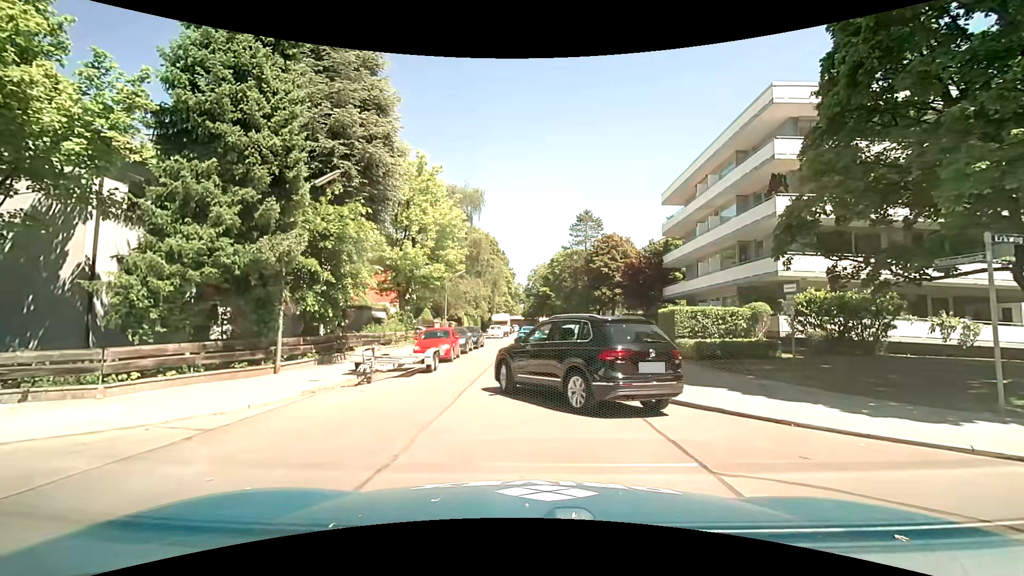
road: residential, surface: asphalt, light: Day
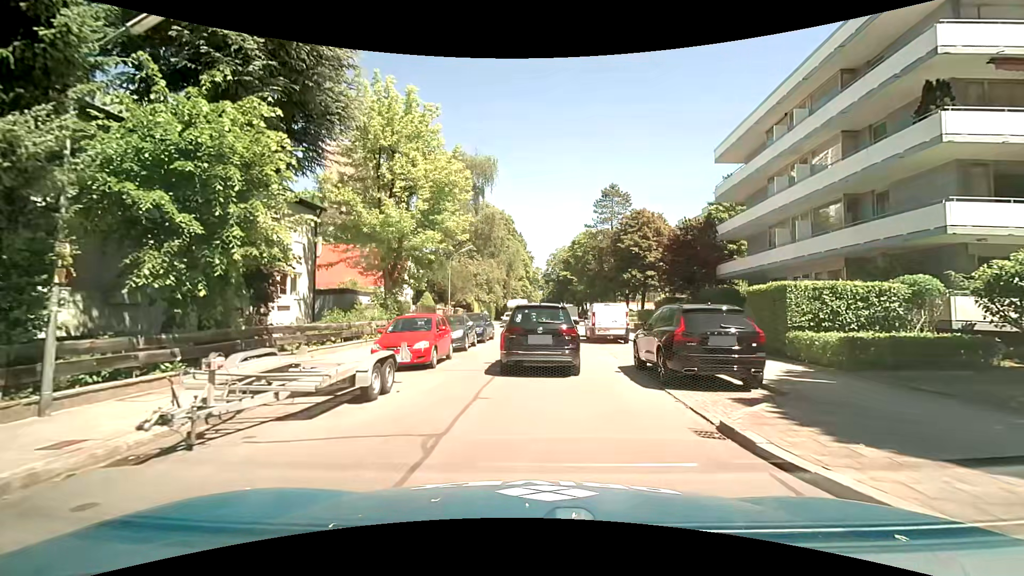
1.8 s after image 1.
(-0.2, +8.0) m; -2°
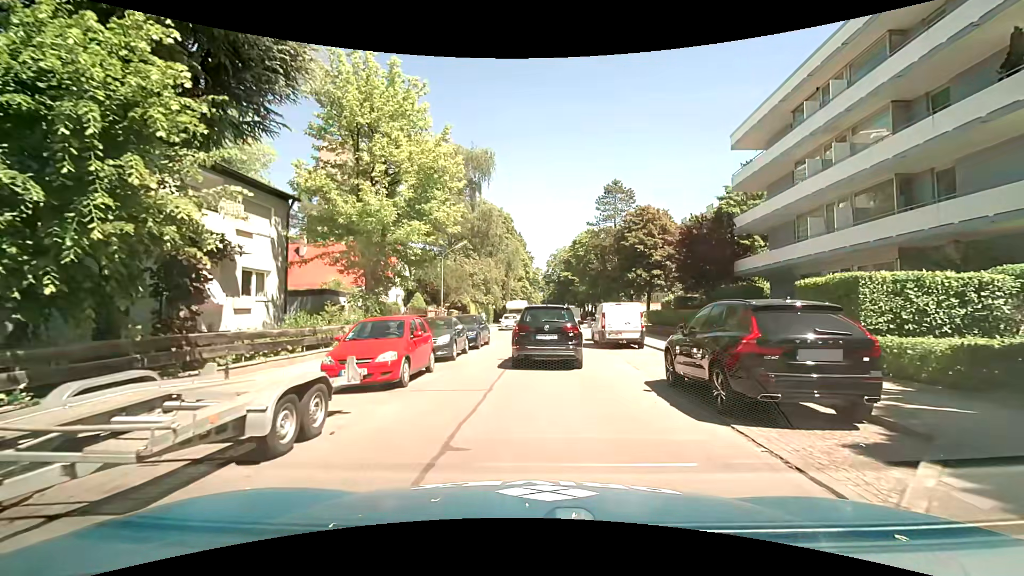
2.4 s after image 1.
(0.0, +3.1) m; -1°
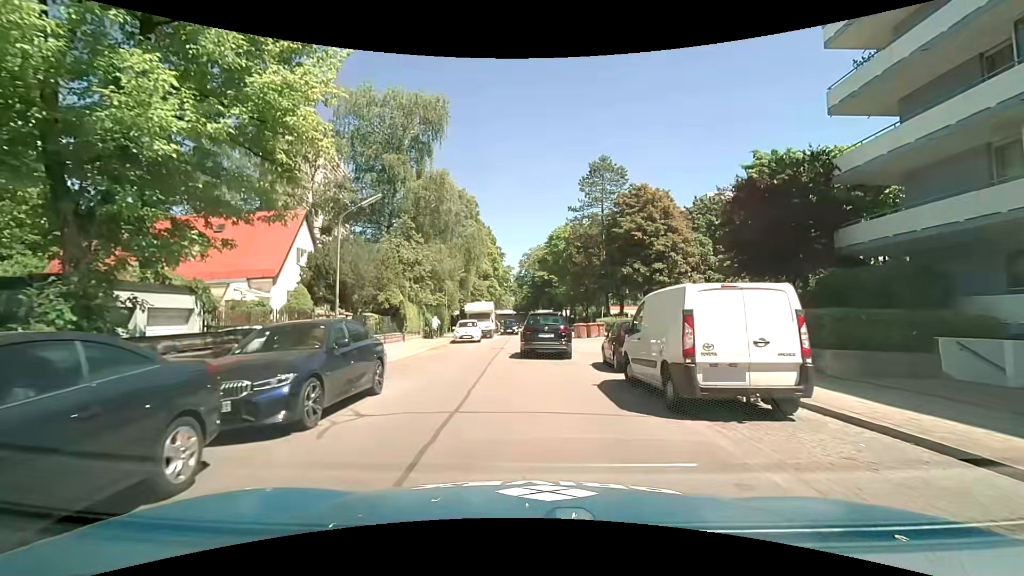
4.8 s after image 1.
(+0.5, +14.0) m; +3°
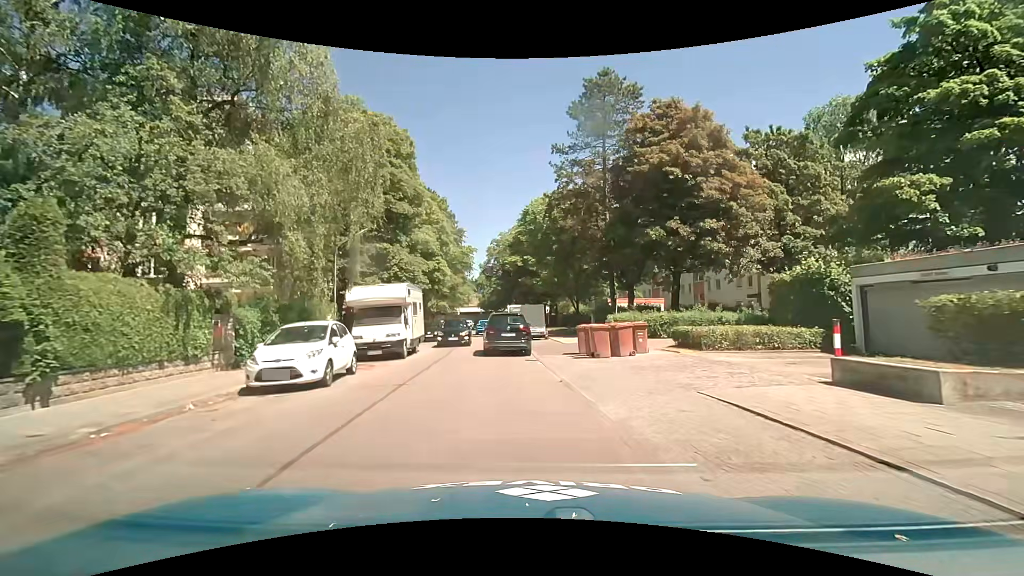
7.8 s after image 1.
(+0.7, +20.8) m; +3°
(0, +10) (-1, +20) (-2, +30) (-3, +40) (-4, +50) (-5, +60) (-5, +70) (-6, +80) (-8, +89) (-14, +97) m
